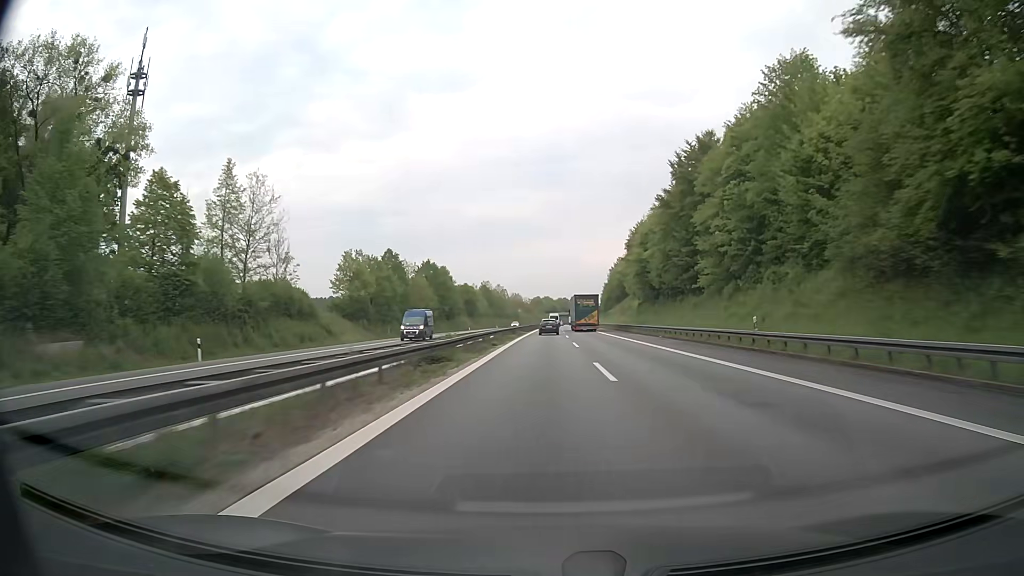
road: motorway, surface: asphalt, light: Day
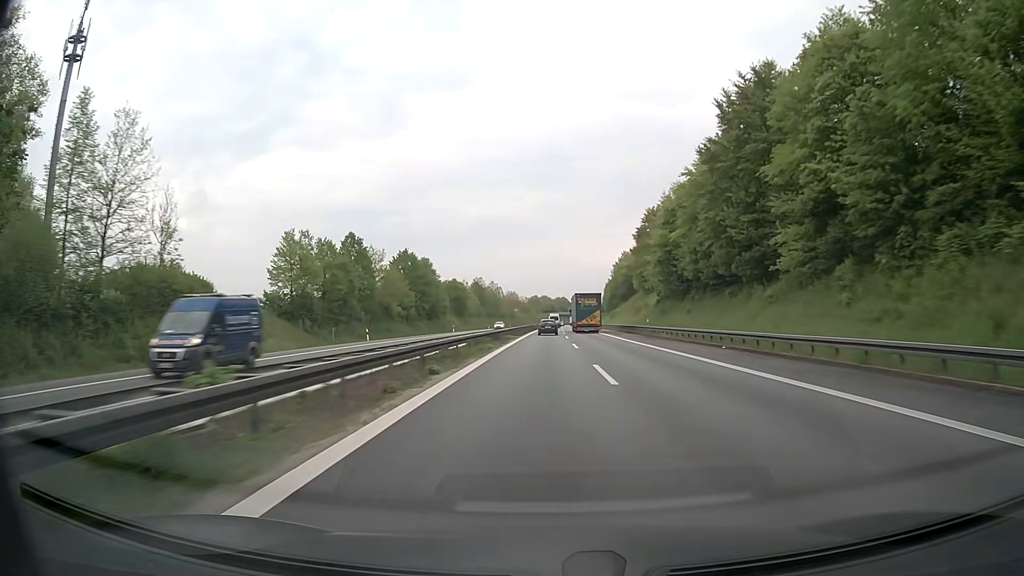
(0.0, +18.8) m; 0°
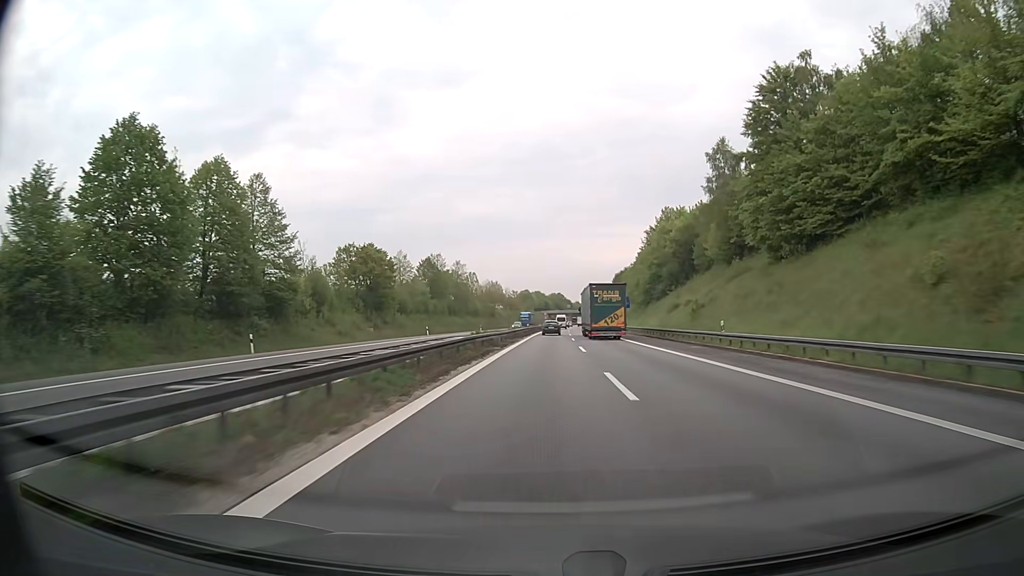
(+0.3, +75.1) m; +1°
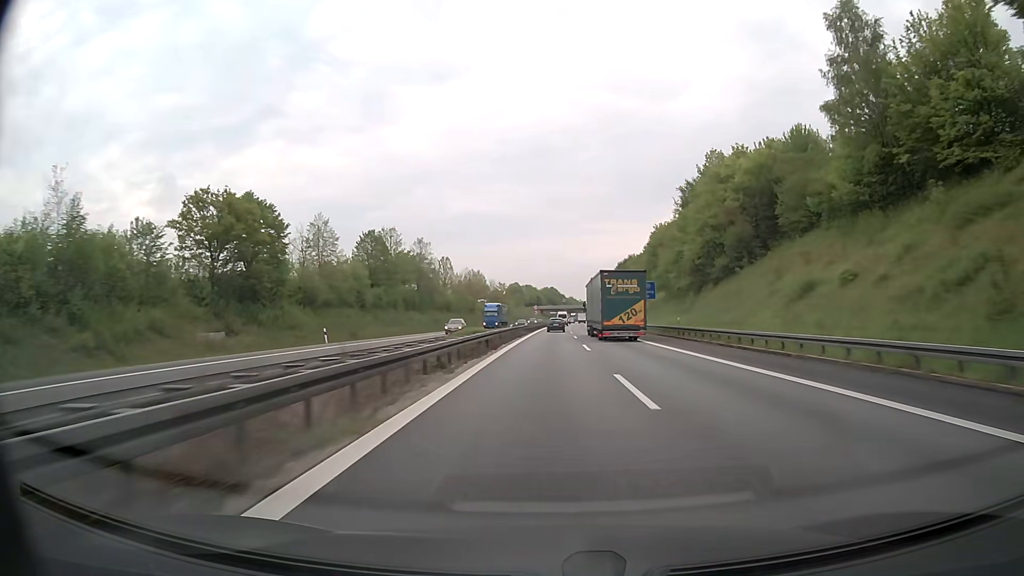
(+0.1, +37.7) m; +1°
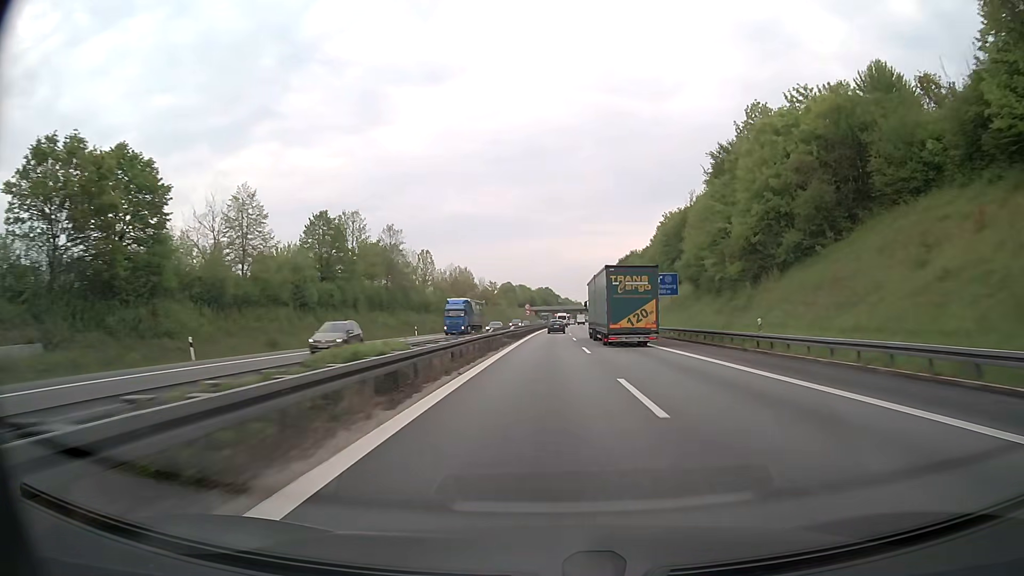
(0.0, +18.9) m; 0°
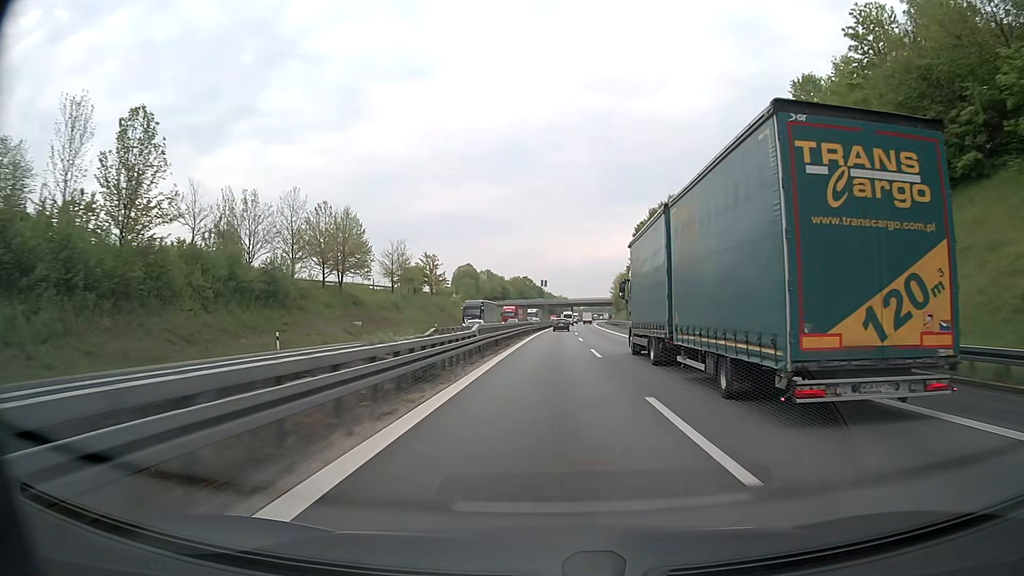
(+1.3, +94.6) m; +1°
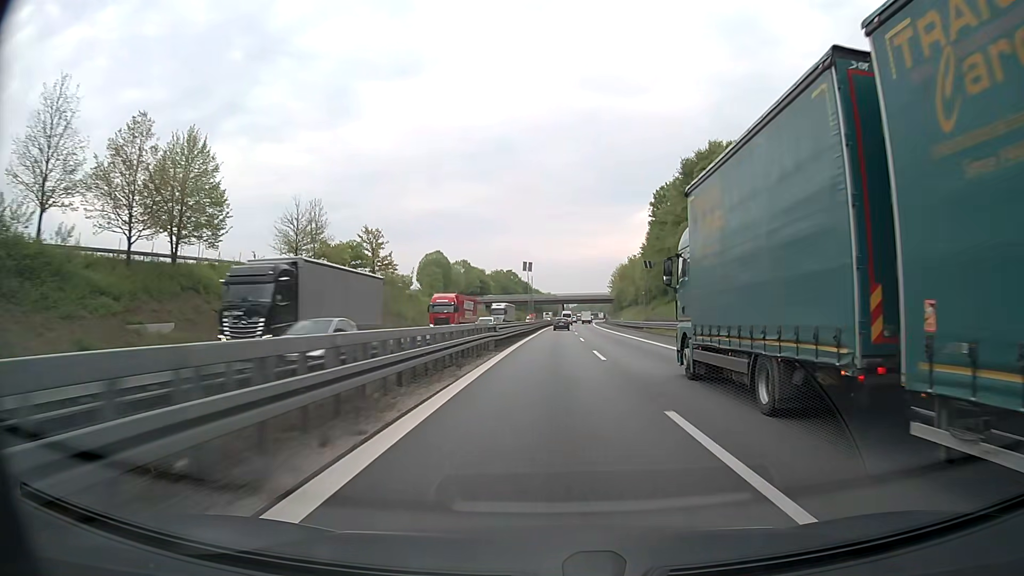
(+0.4, +38.1) m; +1°
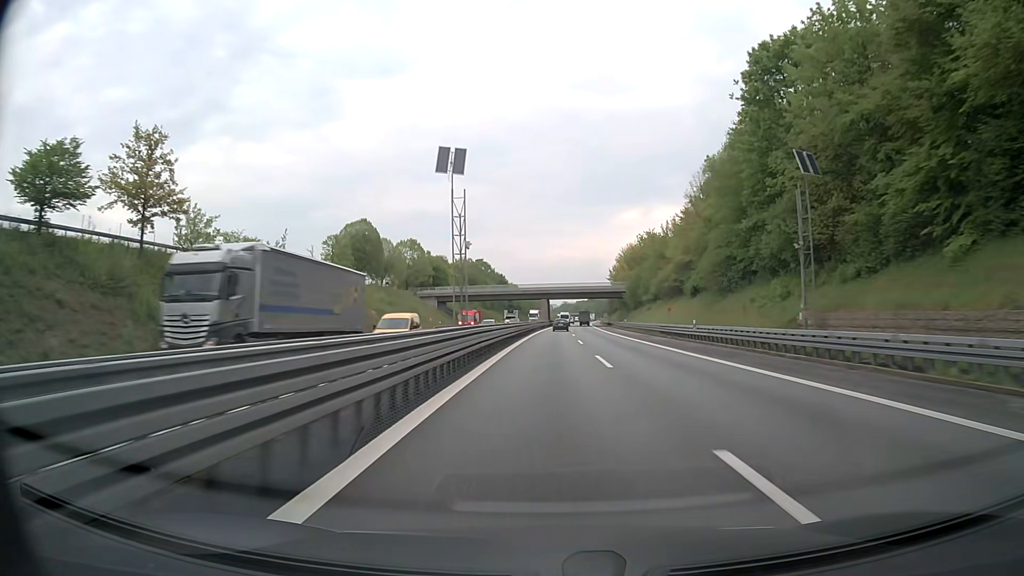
(+0.7, +57.4) m; +1°
(0, +10) (0, +20) (0, +30) (0, +40) (+1, +50) (+1, +60) (+1, +70) (+2, +80) (+2, +90) (+2, +100) m
